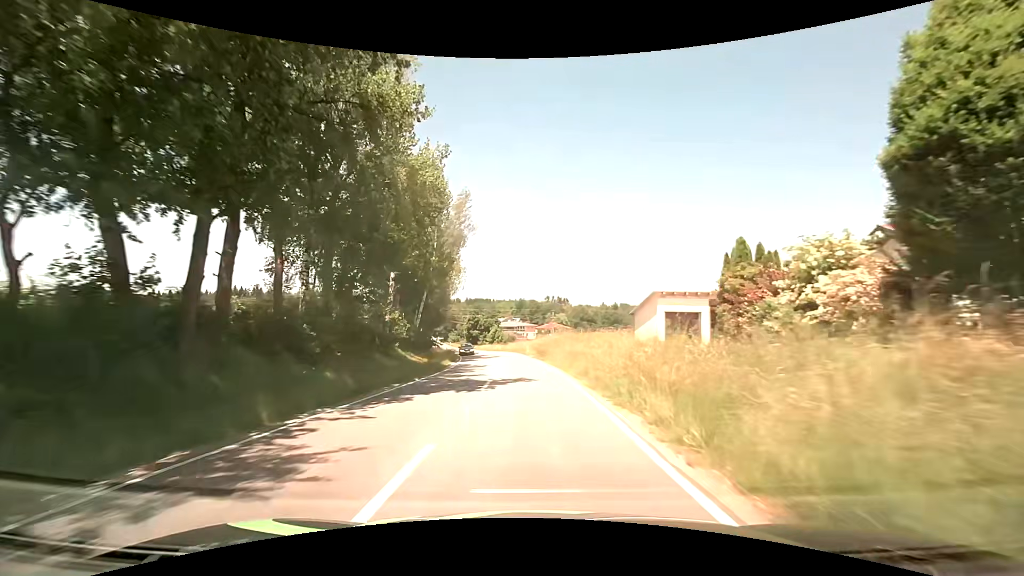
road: tertiary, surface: asphalt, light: Day
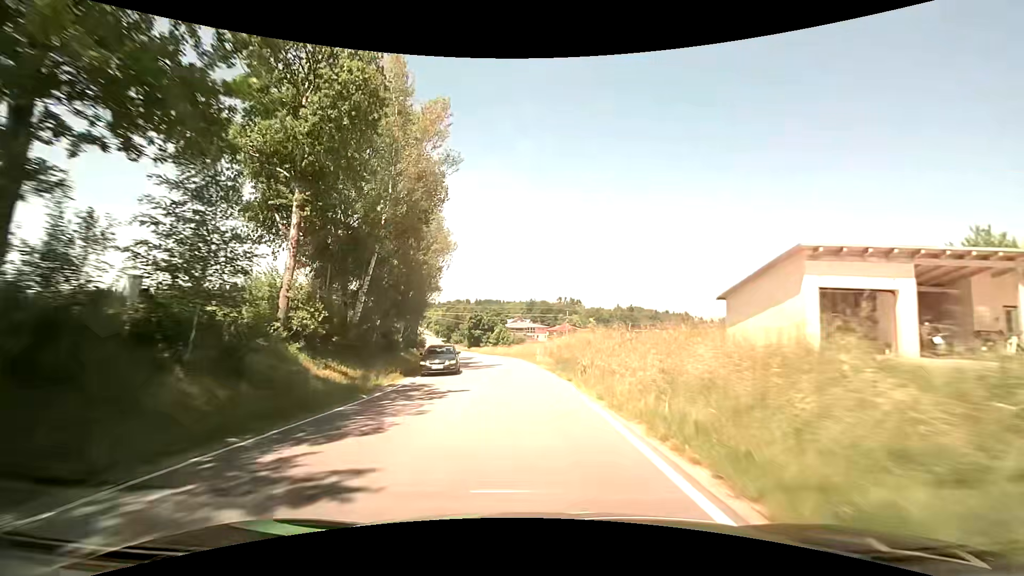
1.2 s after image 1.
(-0.2, +17.3) m; -1°
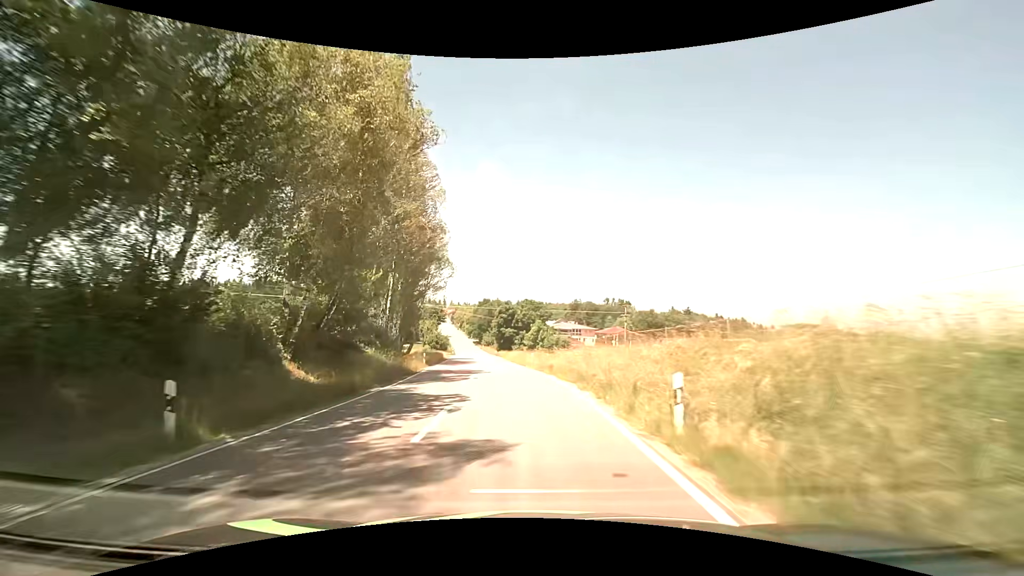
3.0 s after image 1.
(-0.9, +26.3) m; -4°
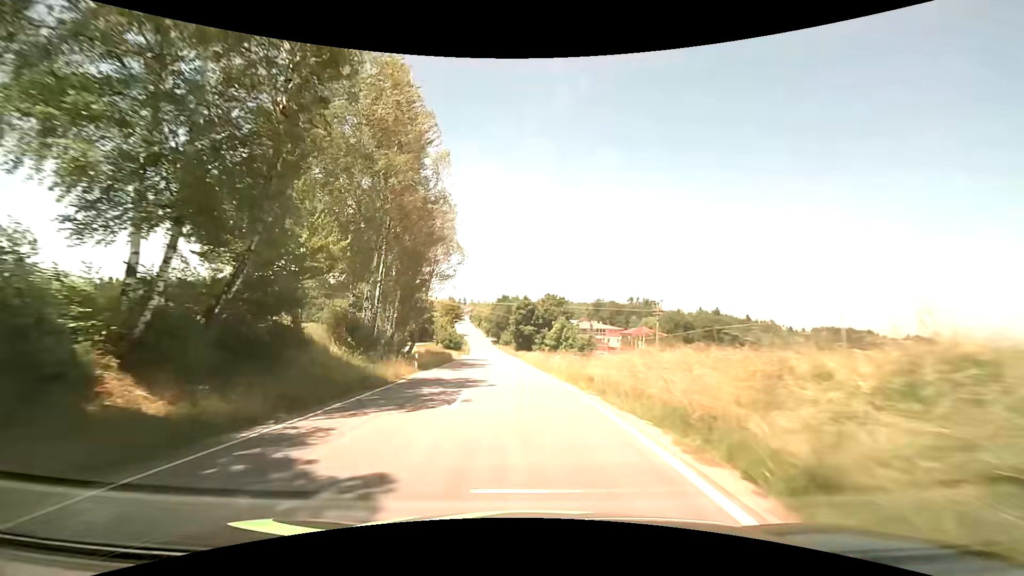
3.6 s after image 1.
(-0.2, +8.8) m; -3°
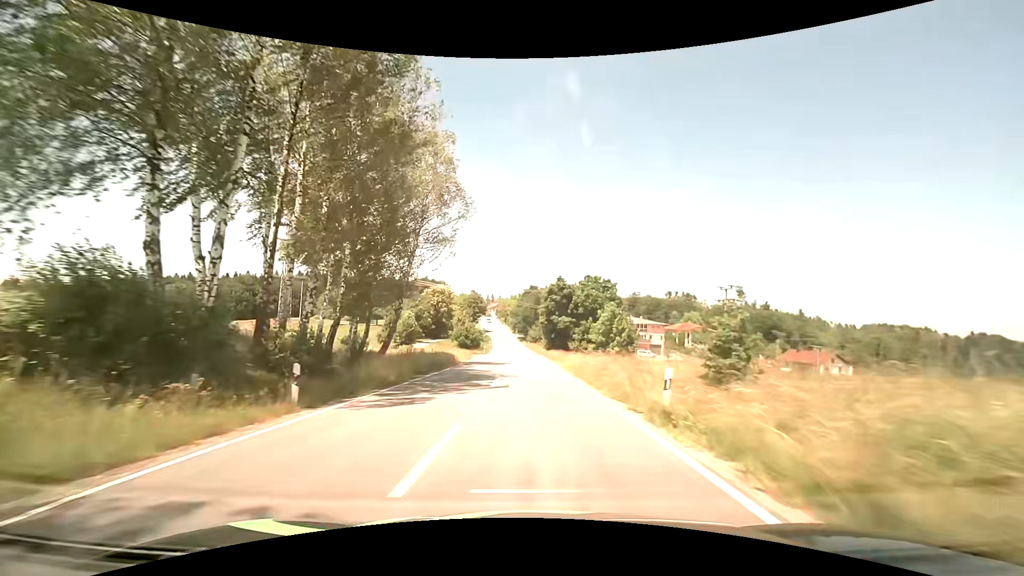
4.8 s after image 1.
(-0.6, +17.8) m; -3°
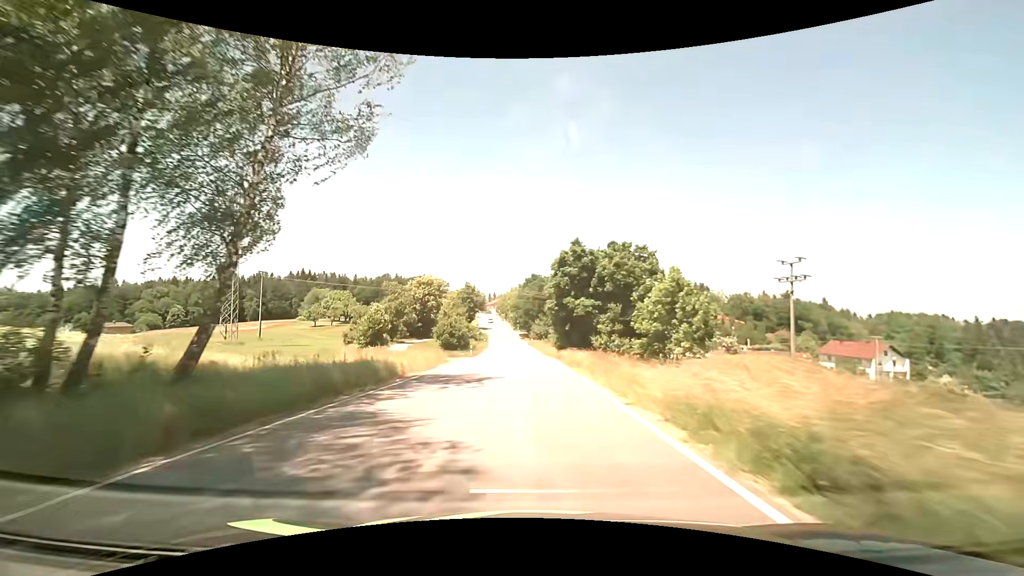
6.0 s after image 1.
(0.0, +18.1) m; 0°
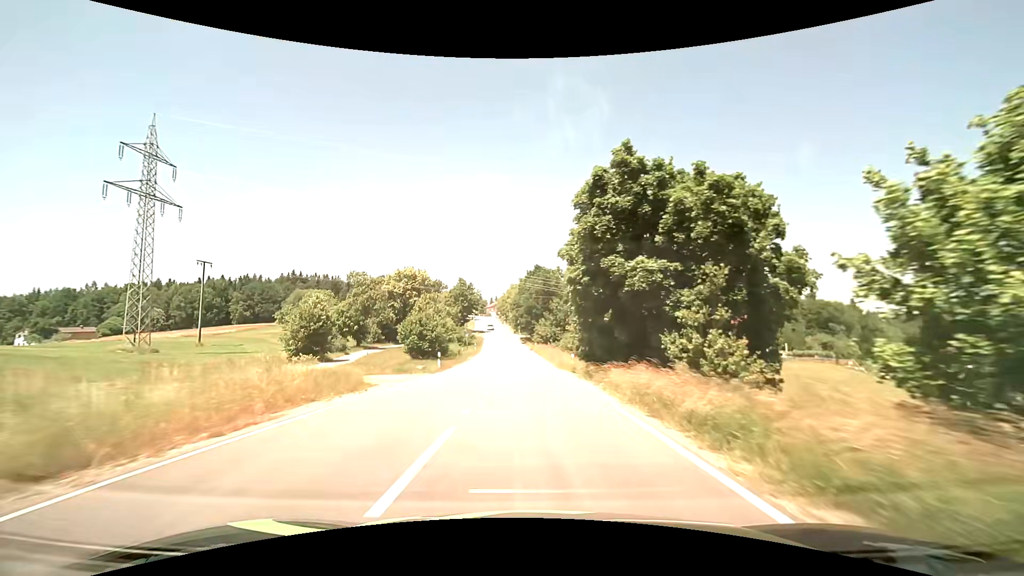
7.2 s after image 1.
(-0.1, +18.4) m; -1°
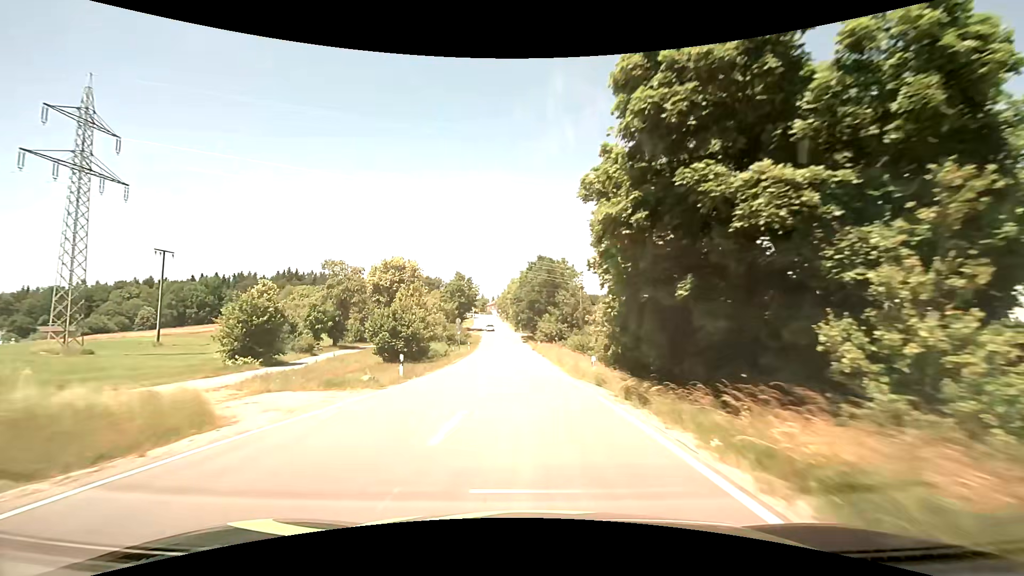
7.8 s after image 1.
(0.0, +9.3) m; 0°
